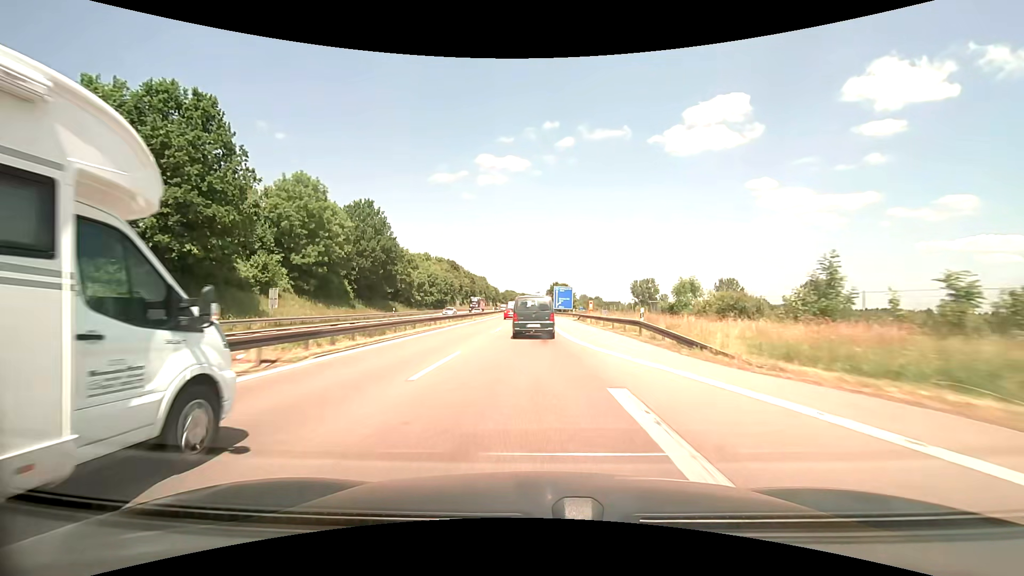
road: motorway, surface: asphalt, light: Day
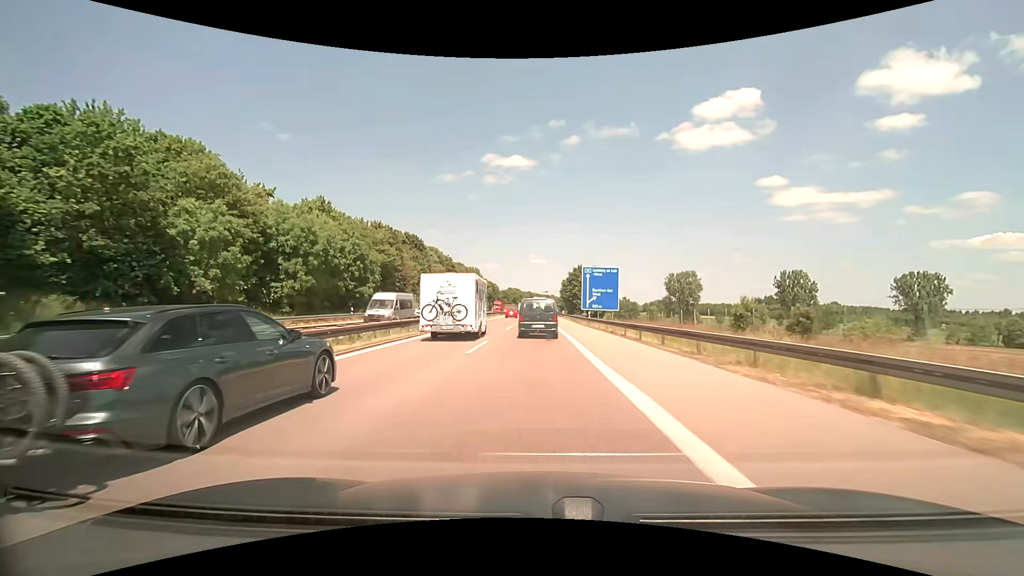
(-0.3, +66.4) m; 0°
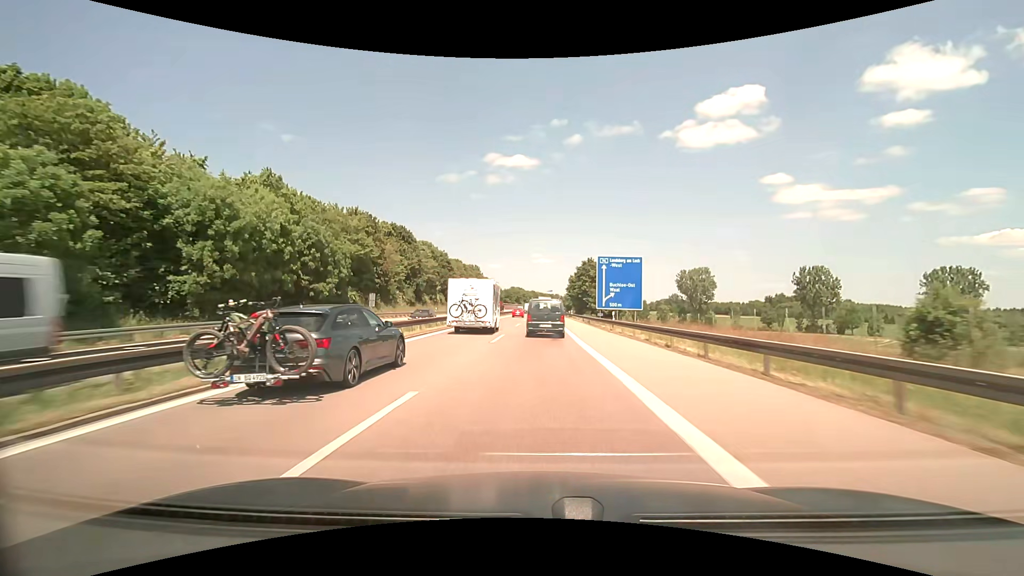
(-0.1, +13.1) m; 0°
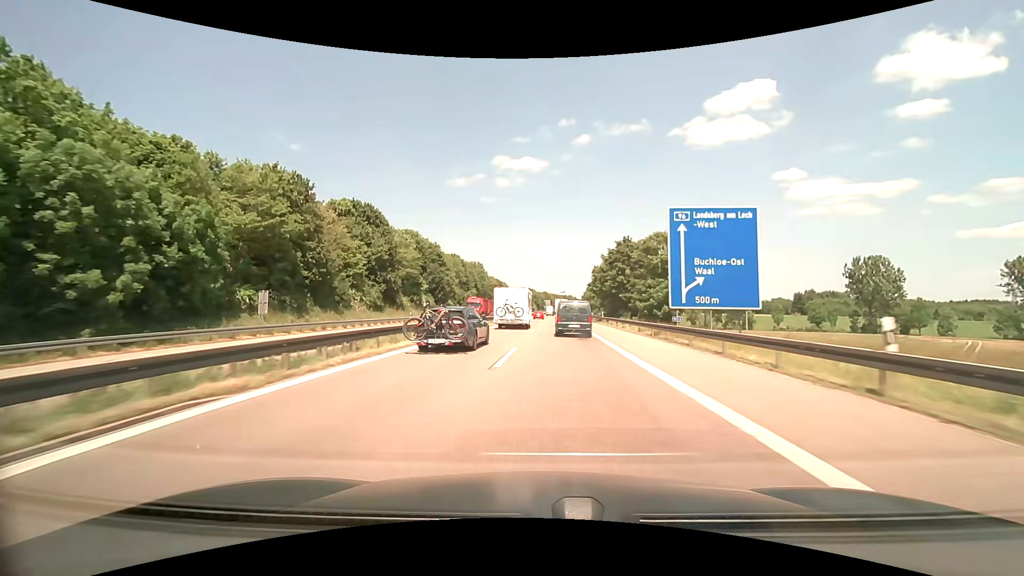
(-0.3, +26.8) m; -2°
(0, +10) (0, +20) (0, +30) (0, +40) (0, +50) (0, +60) (0, +70) (0, +80) (+1, +90) (+1, +100) m
